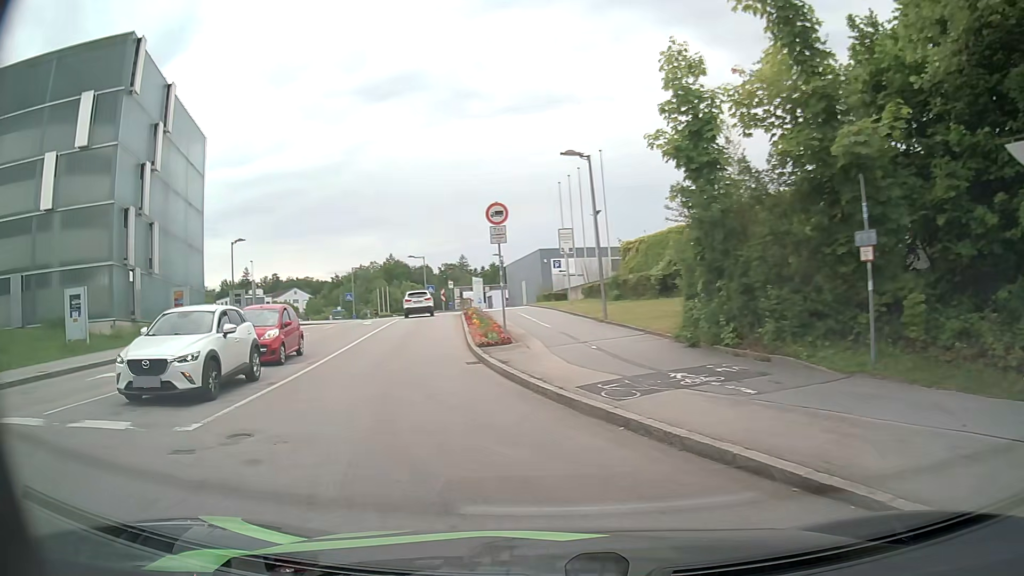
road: residential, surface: asphalt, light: Day
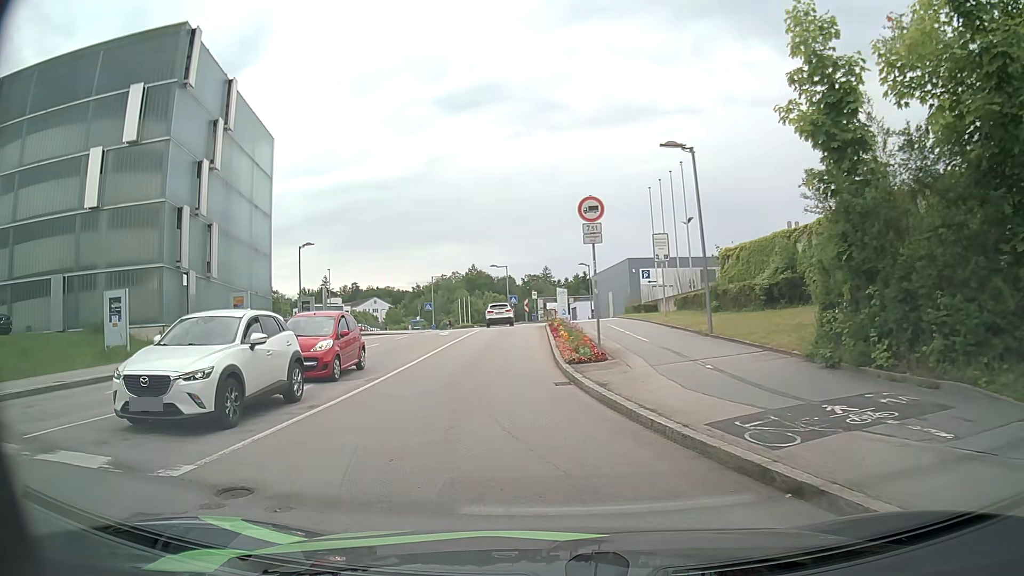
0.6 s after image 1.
(-0.2, +2.5) m; -8°
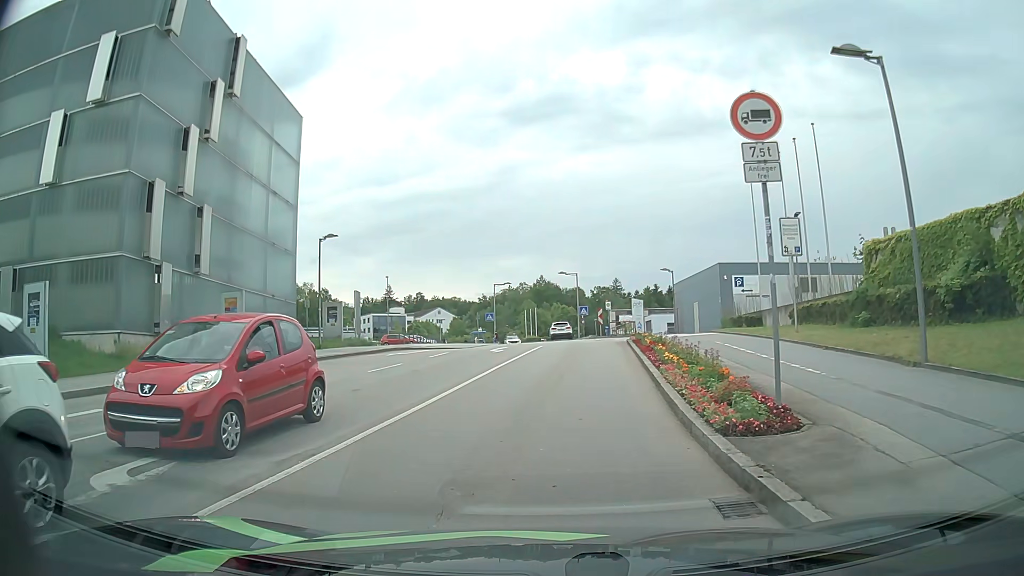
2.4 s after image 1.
(-0.4, +7.8) m; -6°
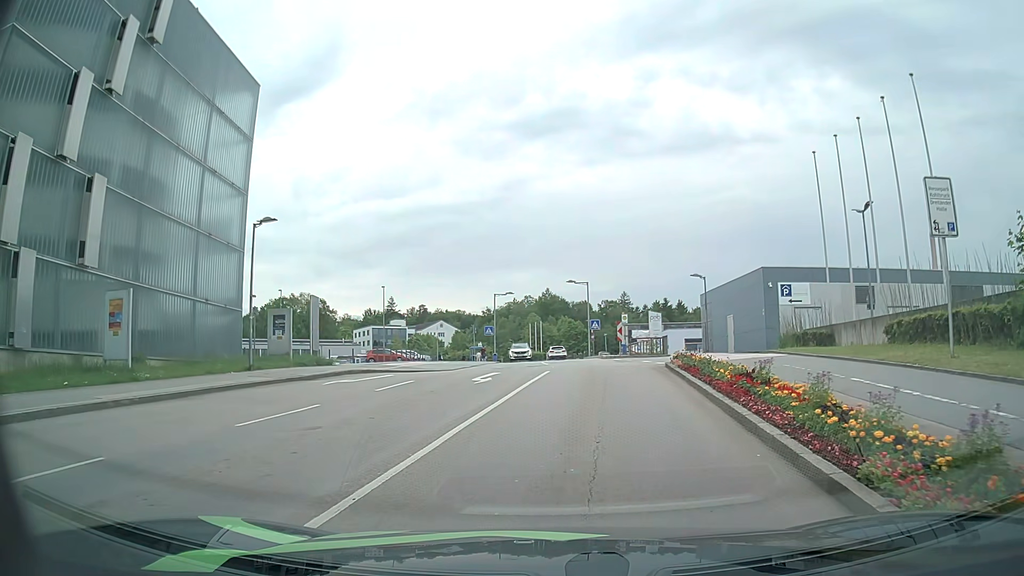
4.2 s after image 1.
(-0.1, +8.2) m; -2°
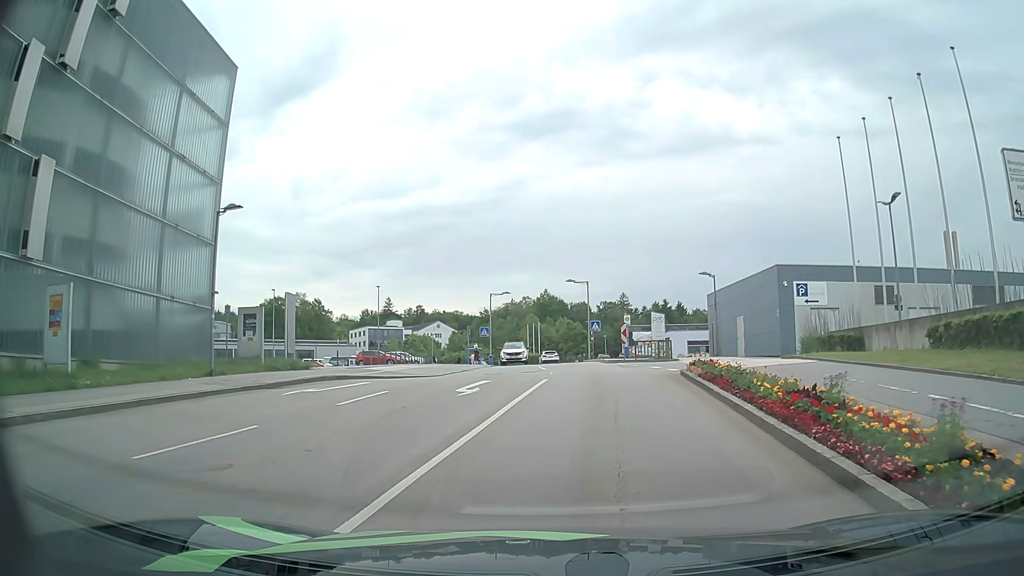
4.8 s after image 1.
(0.0, +2.8) m; 0°
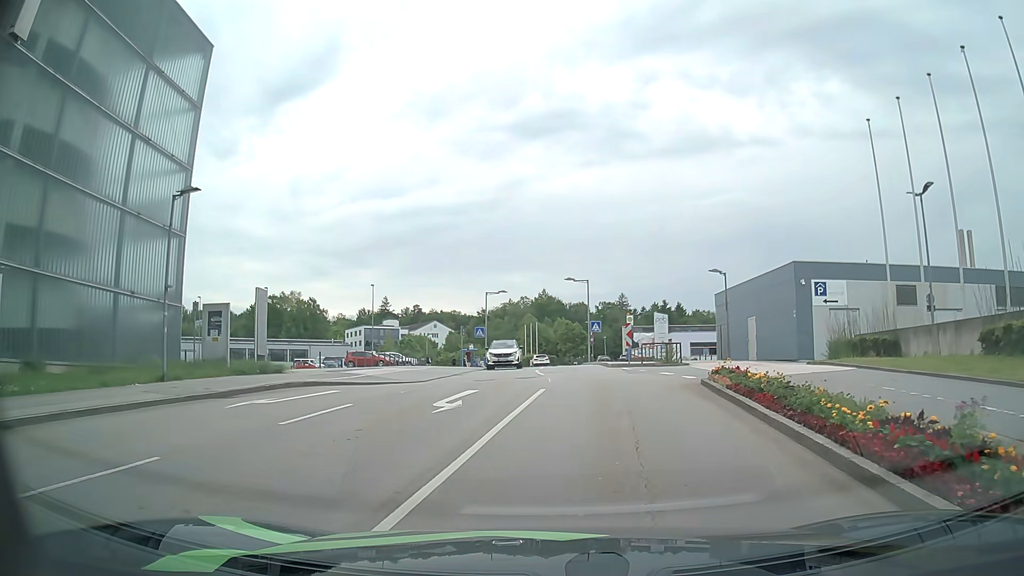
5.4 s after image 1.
(0.0, +2.8) m; 0°
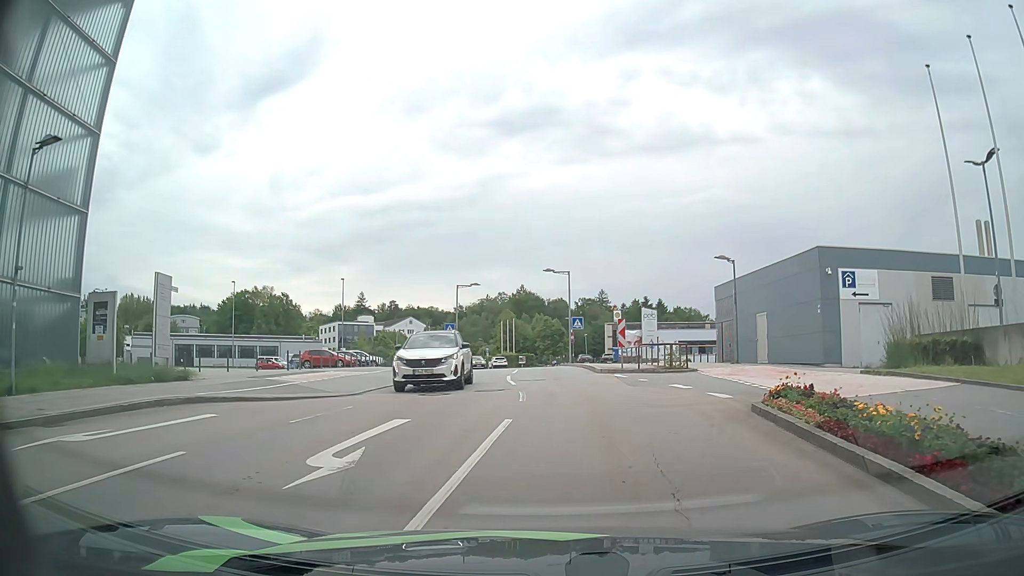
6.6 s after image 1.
(+0.1, +5.7) m; +2°
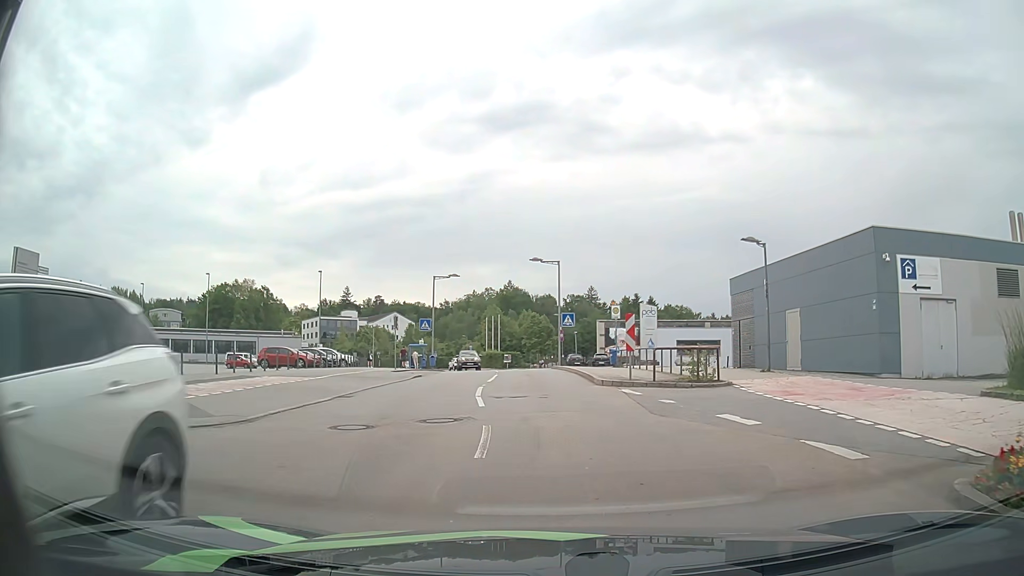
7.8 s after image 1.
(0.0, +6.0) m; +1°
(0, +10) (0, +20) (-1, +30) (-1, +40) (-2, +50) (-4, +60) (-6, +70) (-8, +79) (-11, +89) (-15, +98) m
